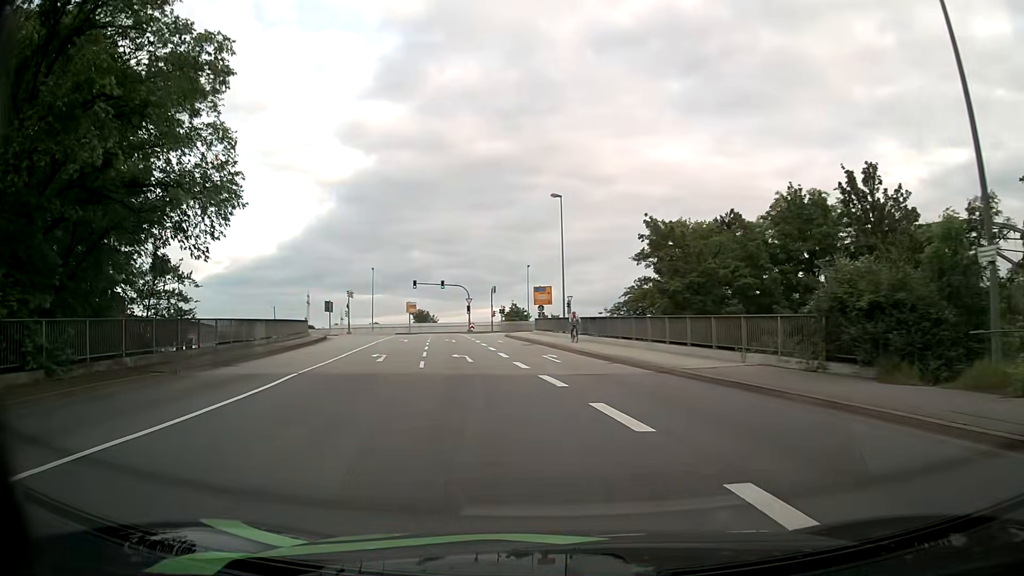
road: primary_link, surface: asphalt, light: Day
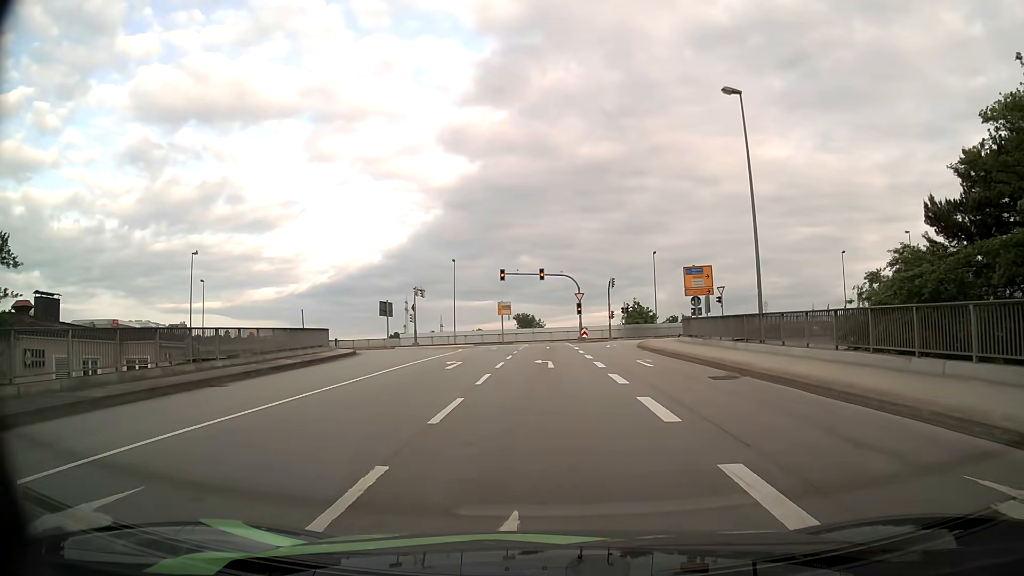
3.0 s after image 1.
(-2.6, +22.8) m; -9°
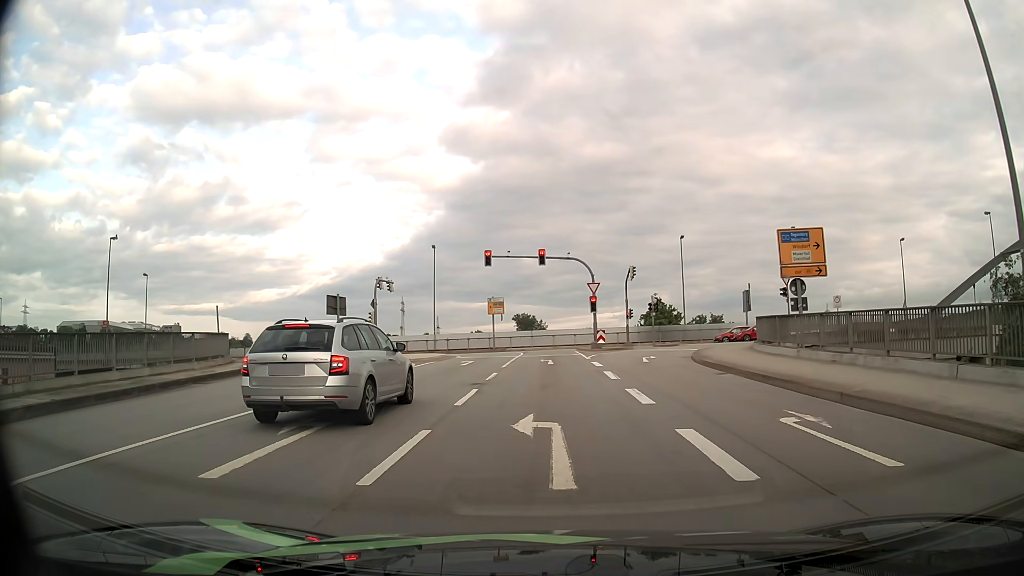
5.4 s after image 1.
(-0.1, +15.3) m; 0°
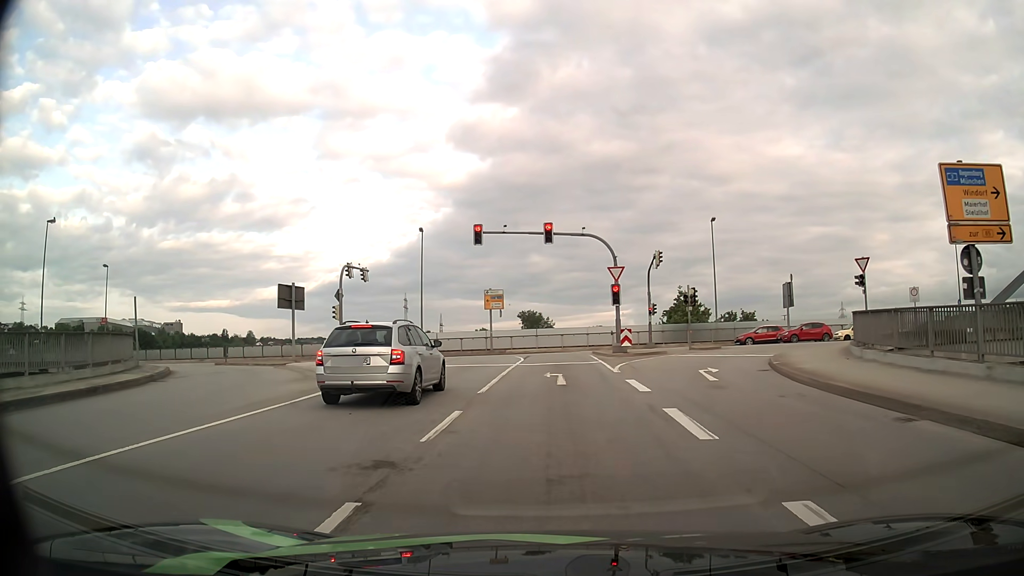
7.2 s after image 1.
(0.0, +9.8) m; -1°
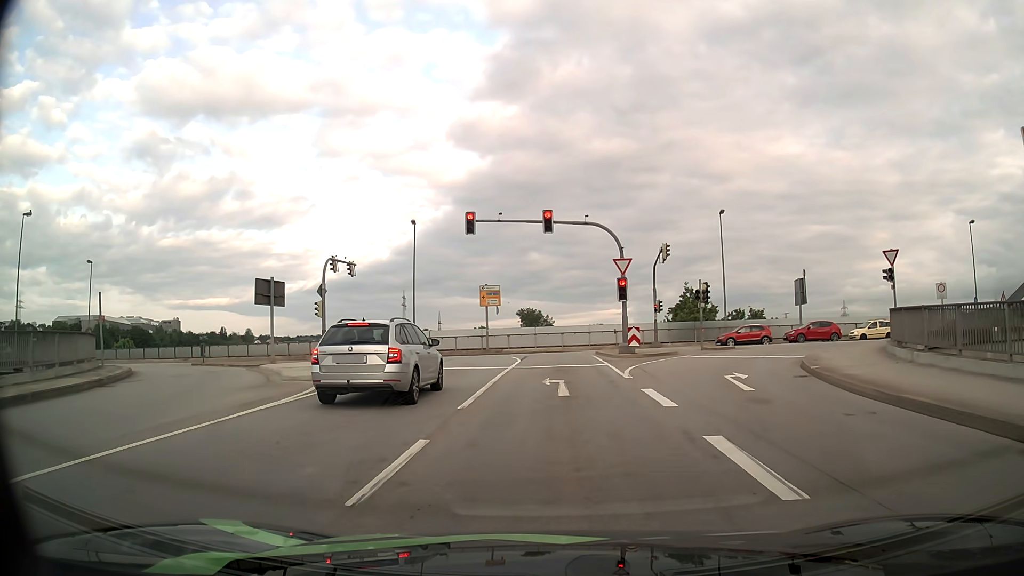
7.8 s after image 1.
(0.0, +3.0) m; +1°
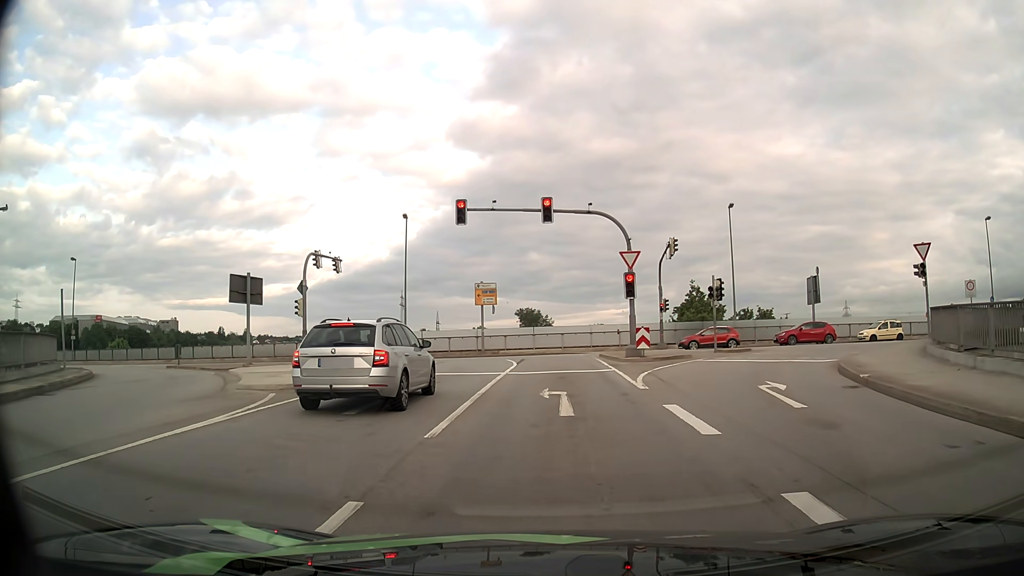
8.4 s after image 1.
(0.0, +2.8) m; -1°
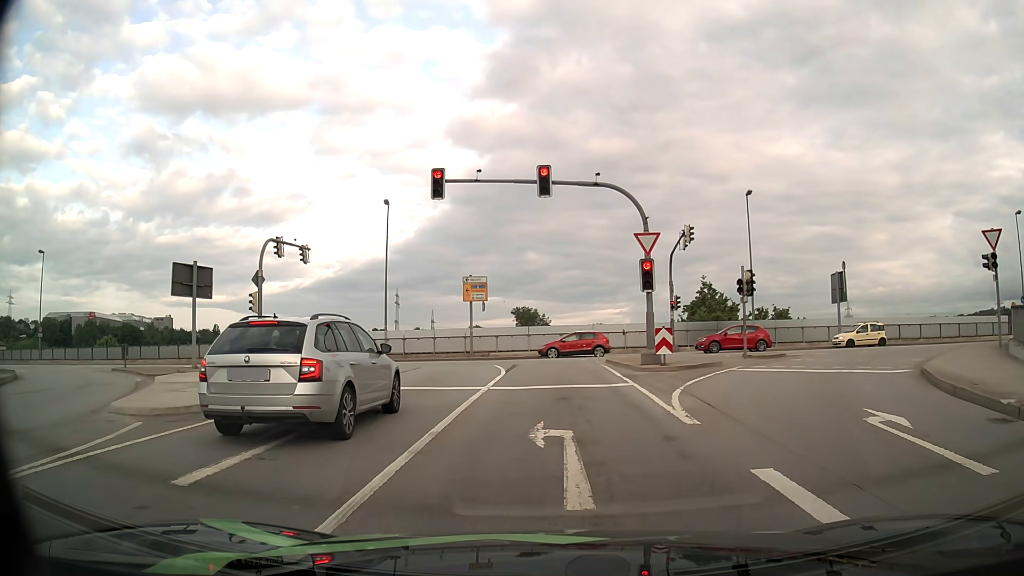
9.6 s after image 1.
(0.0, +5.0) m; +1°
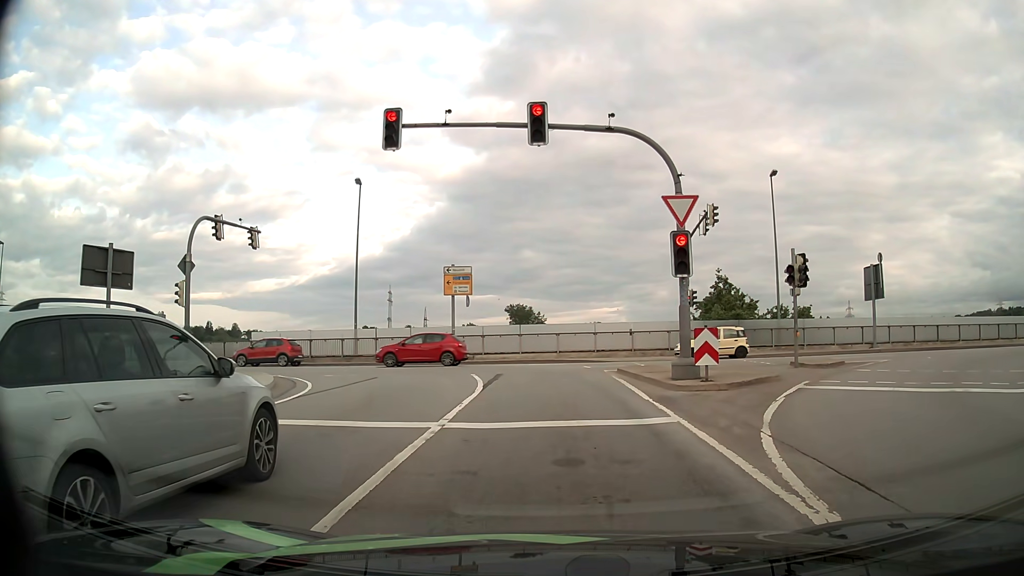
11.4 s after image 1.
(0.0, +5.8) m; 0°
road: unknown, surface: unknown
